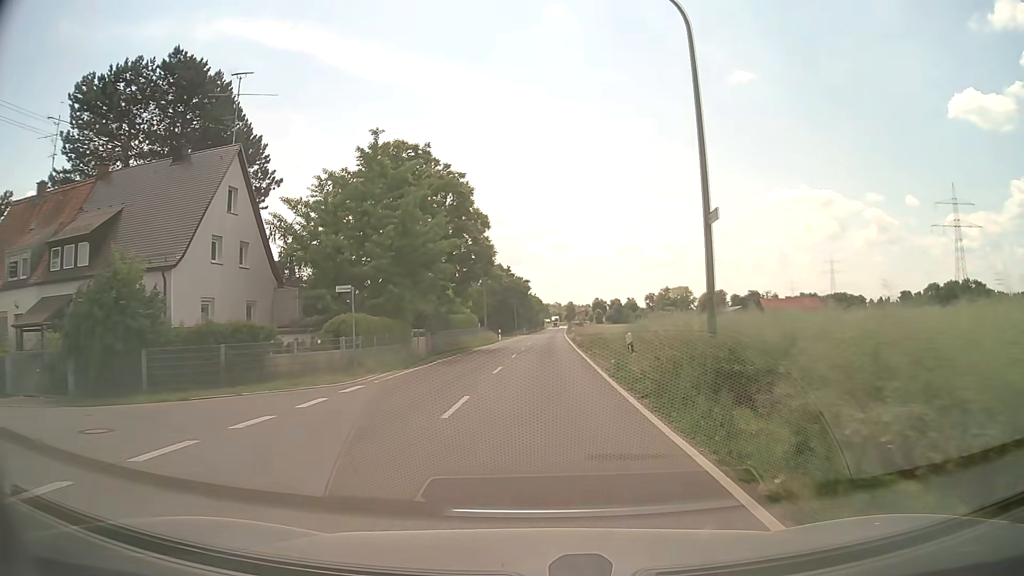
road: tertiary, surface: asphalt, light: Day
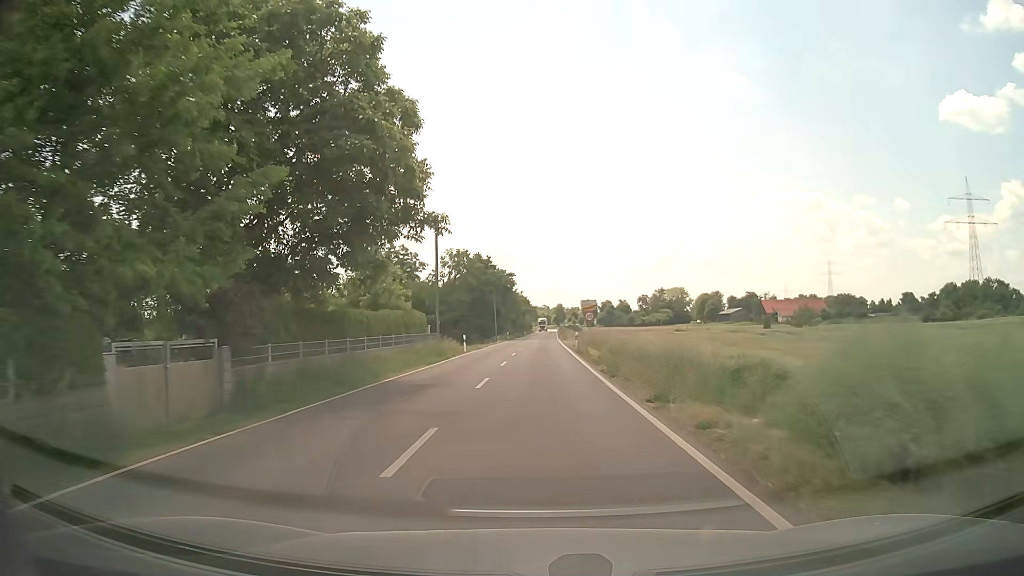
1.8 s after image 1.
(+0.2, +21.7) m; +1°
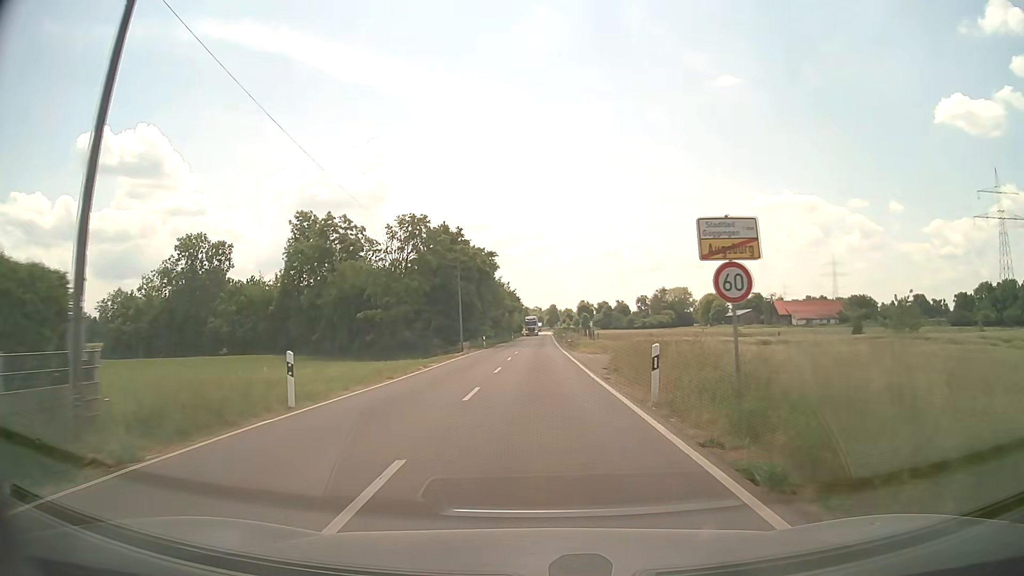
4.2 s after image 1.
(+0.2, +29.2) m; +1°
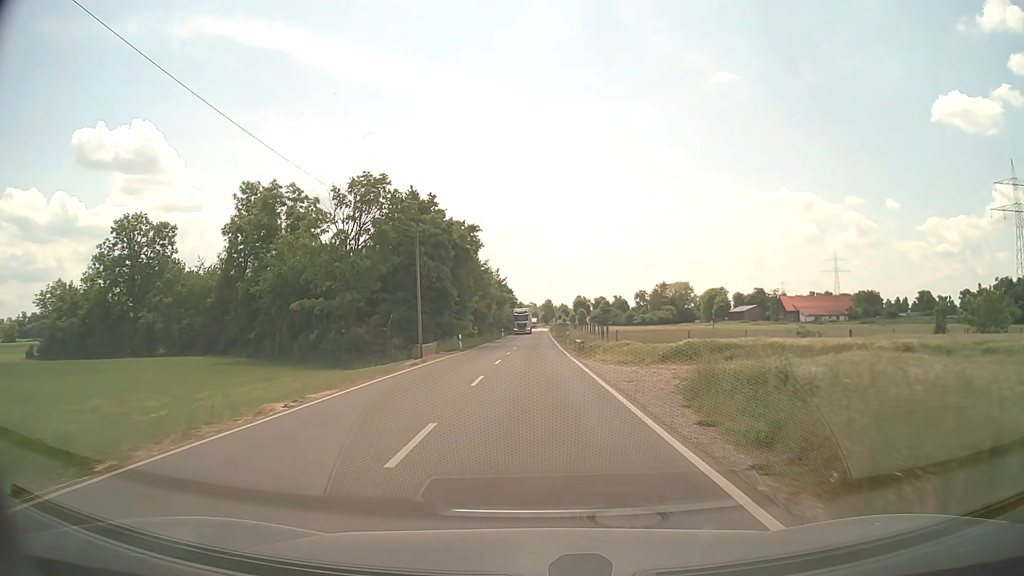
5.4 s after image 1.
(0.0, +15.6) m; +1°
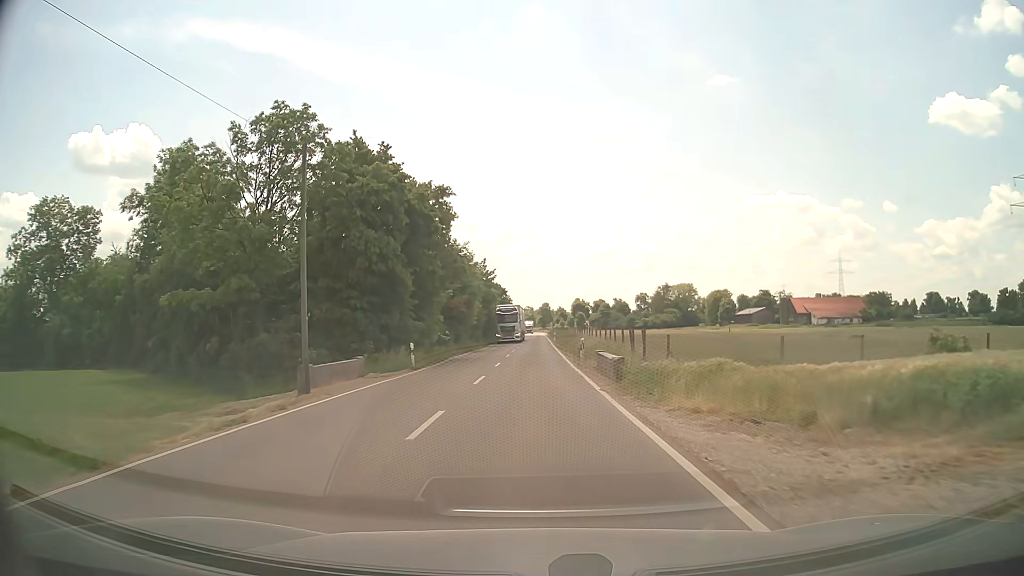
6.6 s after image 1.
(0.0, +16.3) m; 0°
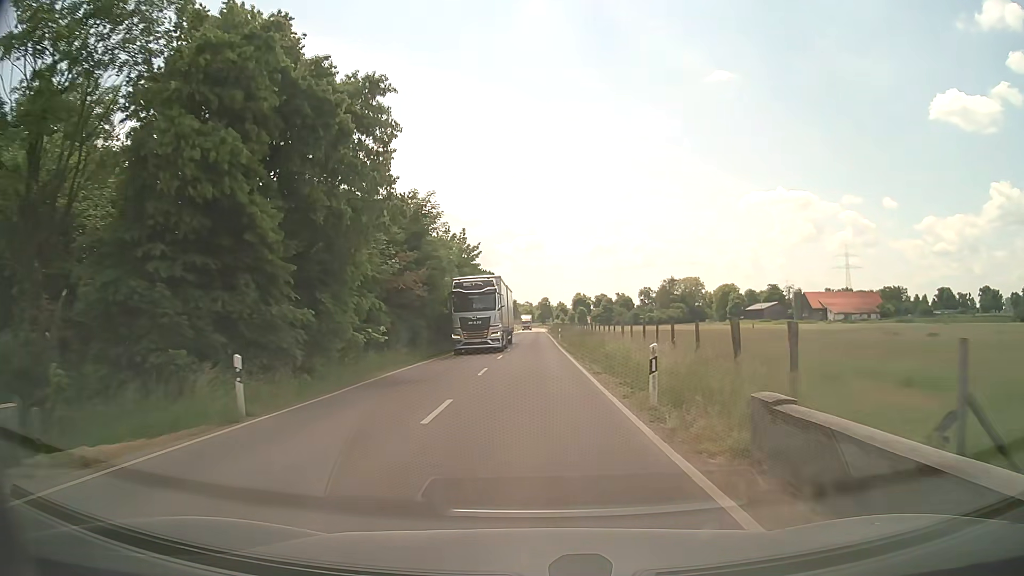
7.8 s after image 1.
(0.0, +16.9) m; 0°
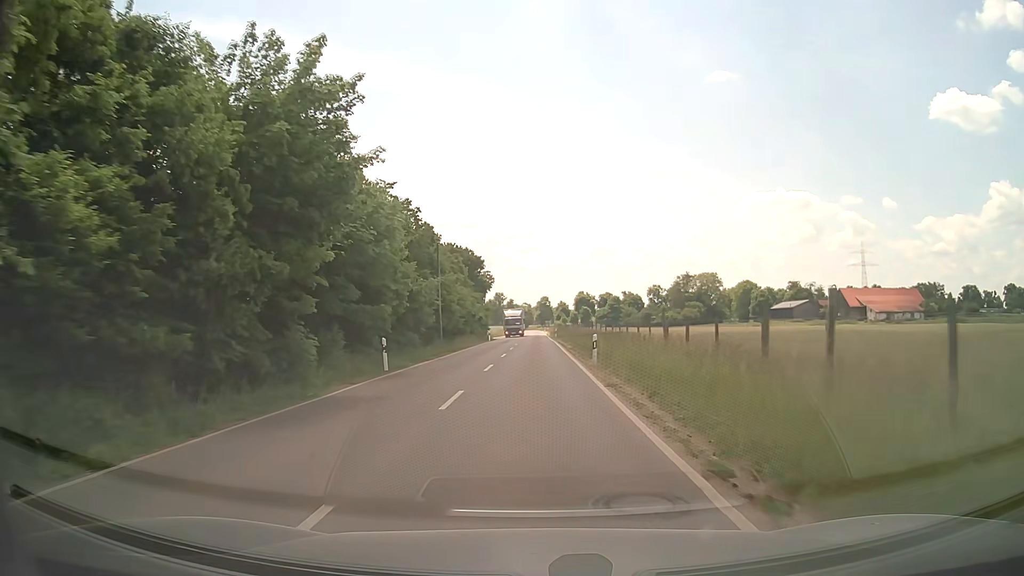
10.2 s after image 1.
(+0.1, +34.5) m; 0°
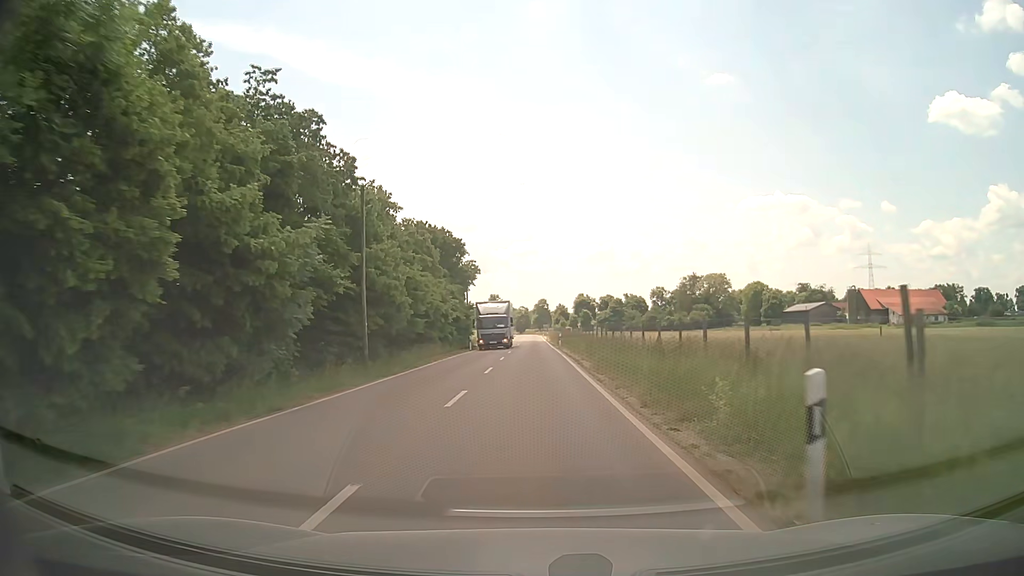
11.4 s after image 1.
(0.0, +17.4) m; 0°
(0, +10) (0, +20) (0, +30) (0, +40) (0, +50) (0, +60) (0, +70) (0, +80) (0, +90) (0, +100) m
